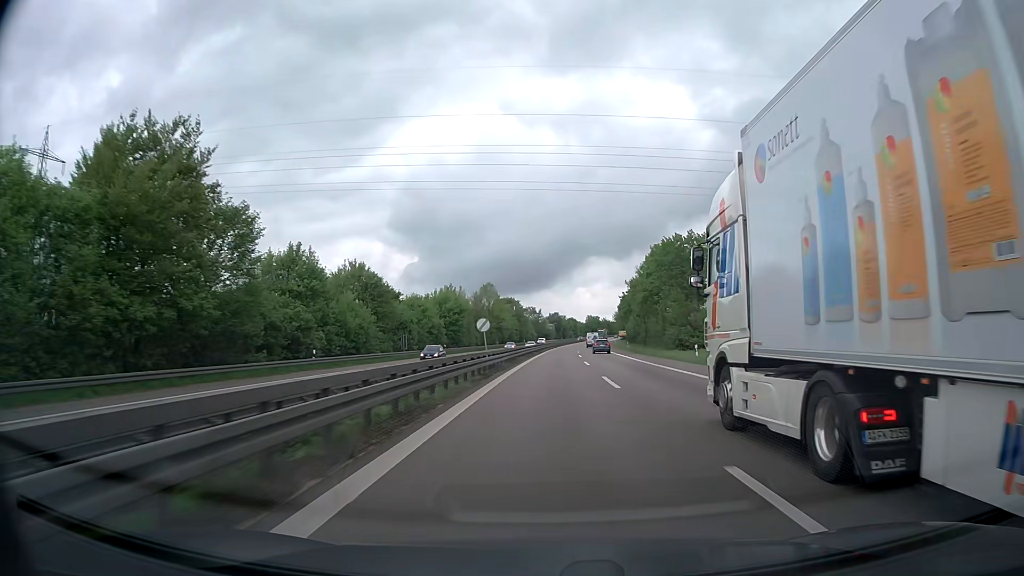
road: trunk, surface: asphalt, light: Day
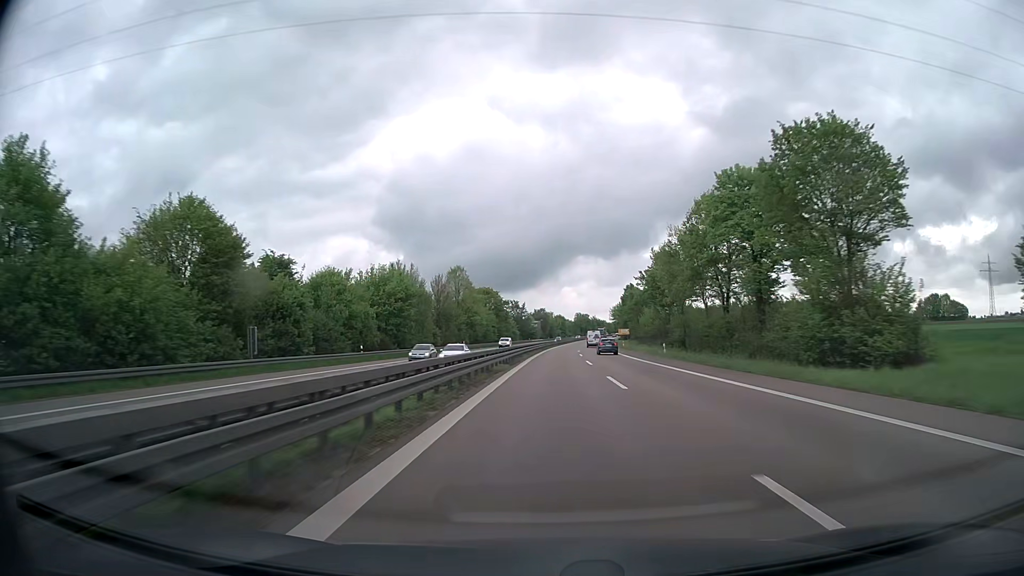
(+0.3, +37.2) m; +1°
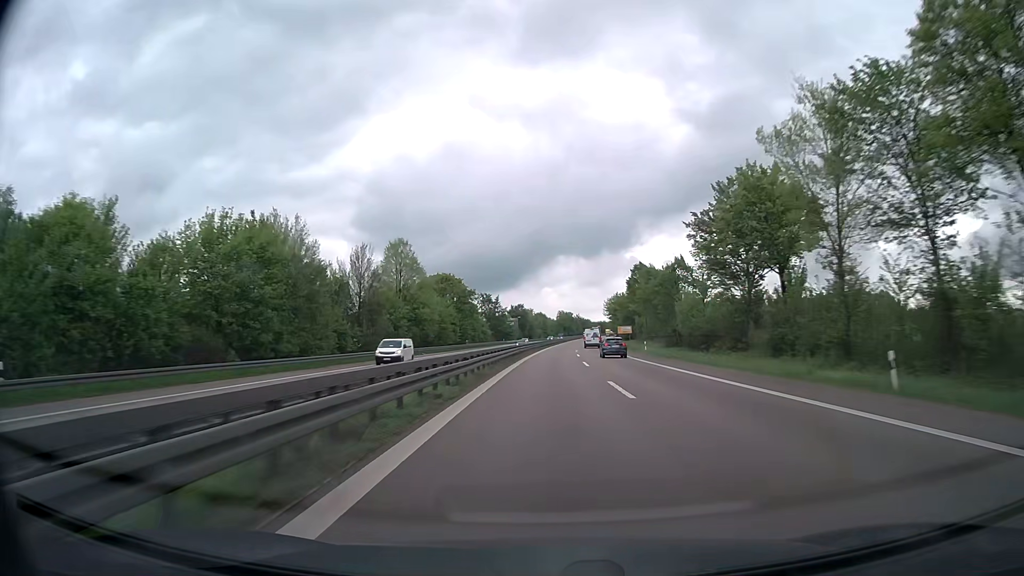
(+0.6, +39.9) m; +2°
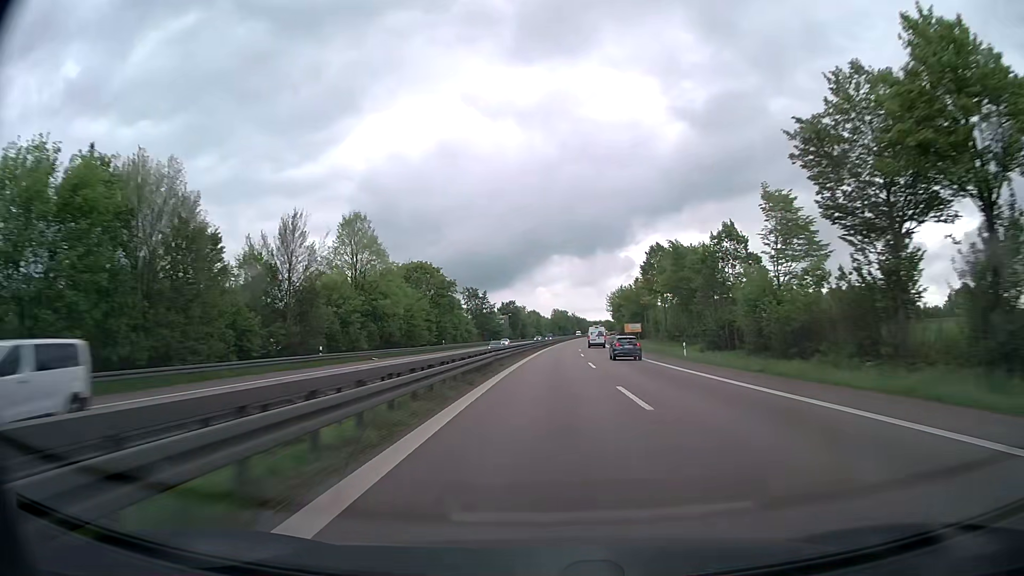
(+0.1, +20.9) m; +1°
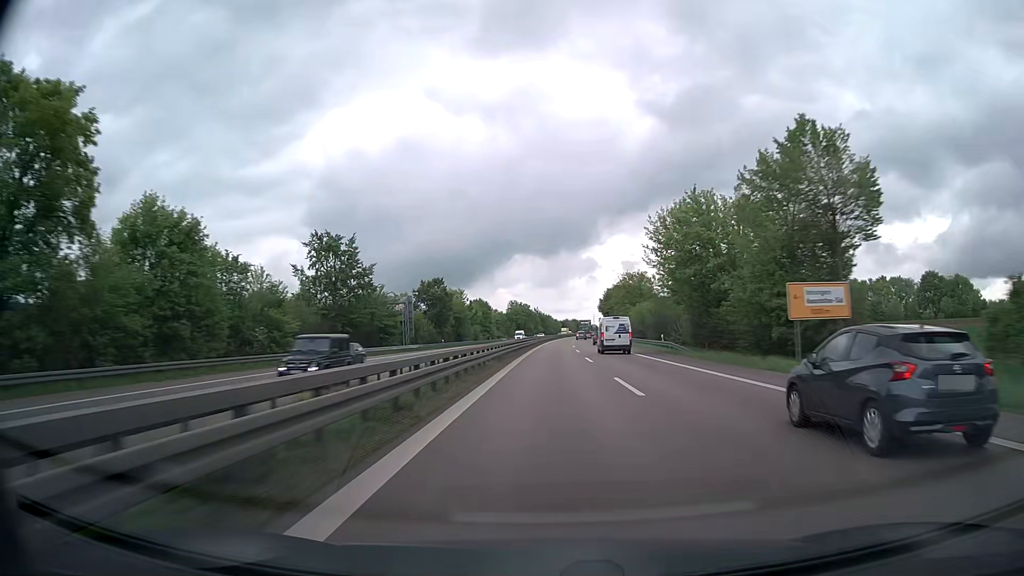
(+2.5, +88.7) m; +3°
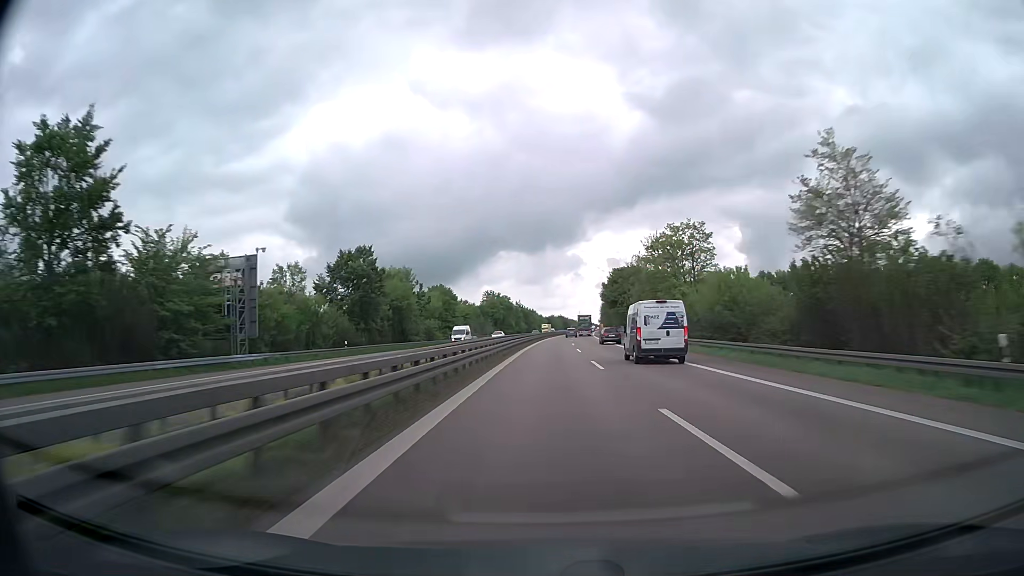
(+0.5, +45.4) m; +1°
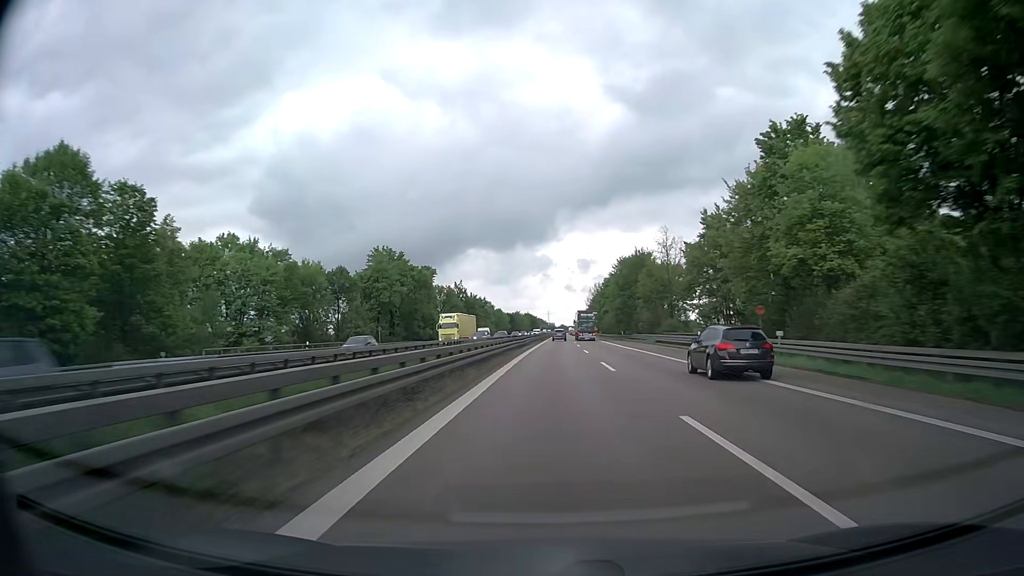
(+2.9, +108.8) m; +3°
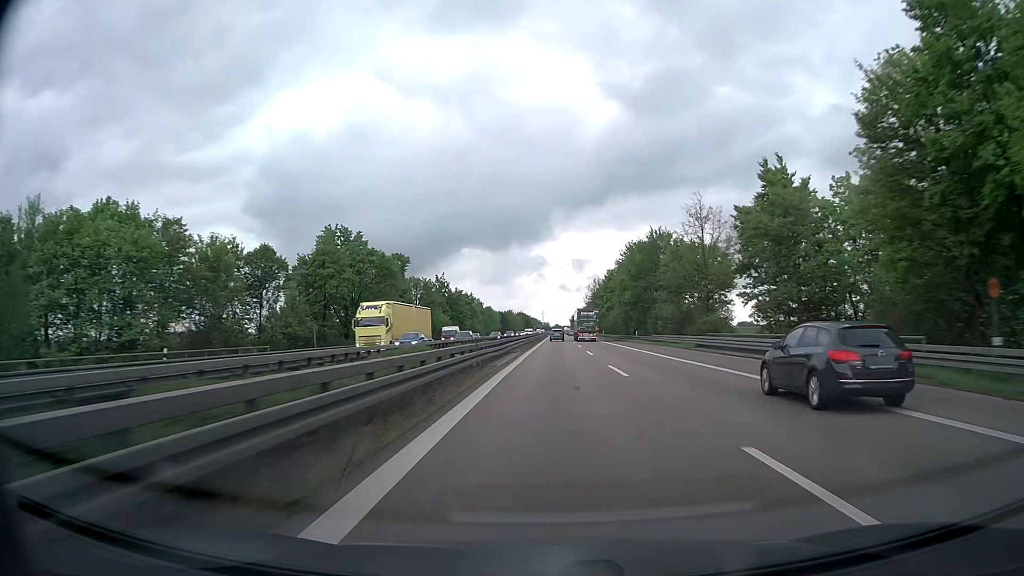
(+0.1, +20.8) m; 0°
(0, +10) (0, +20) (0, +30) (0, +40) (+1, +50) (+1, +60) (+1, +70) (+1, +80) (+2, +90) (+2, +100) m
